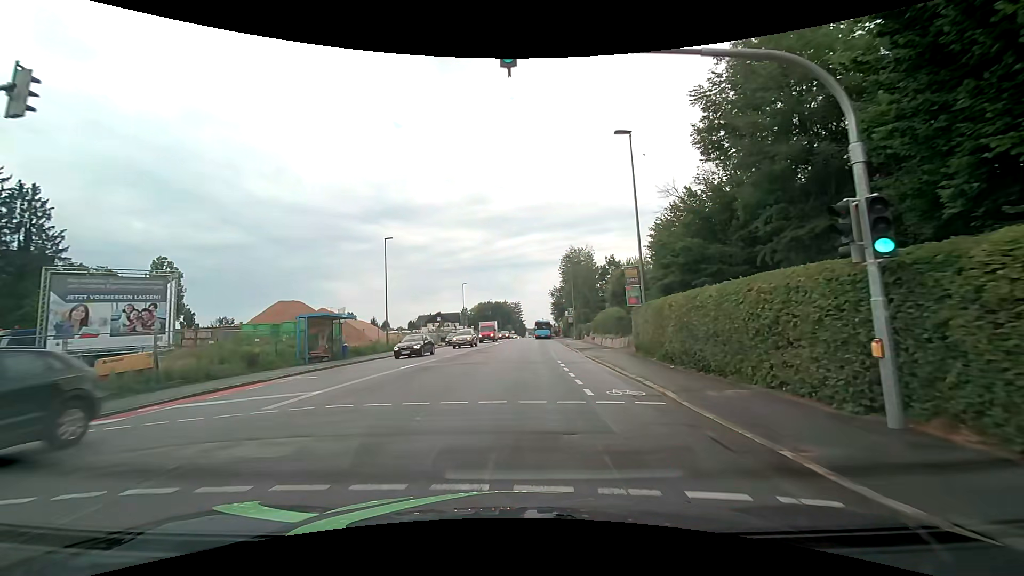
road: tertiary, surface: asphalt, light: Day
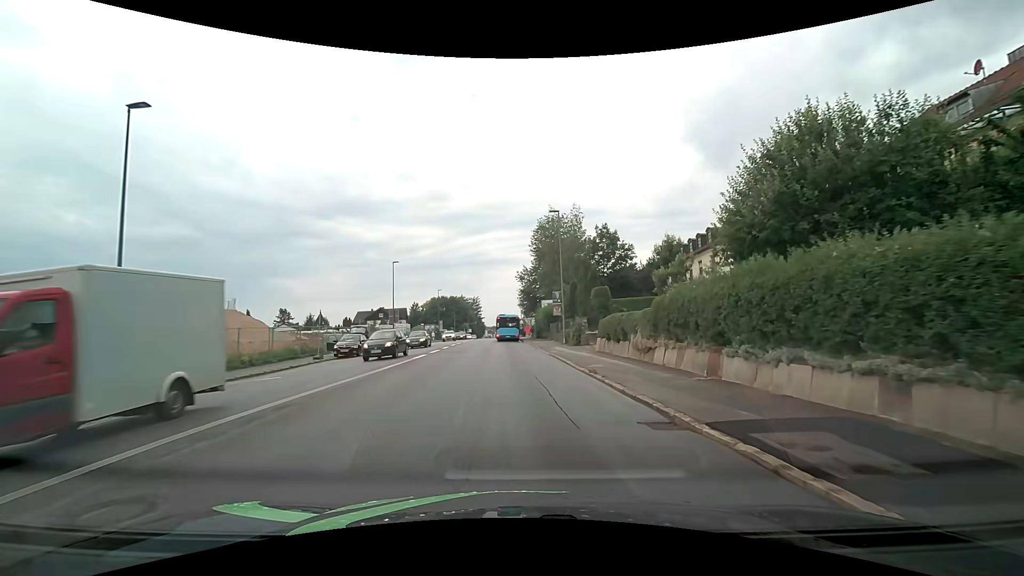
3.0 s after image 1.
(+0.8, +26.6) m; +5°
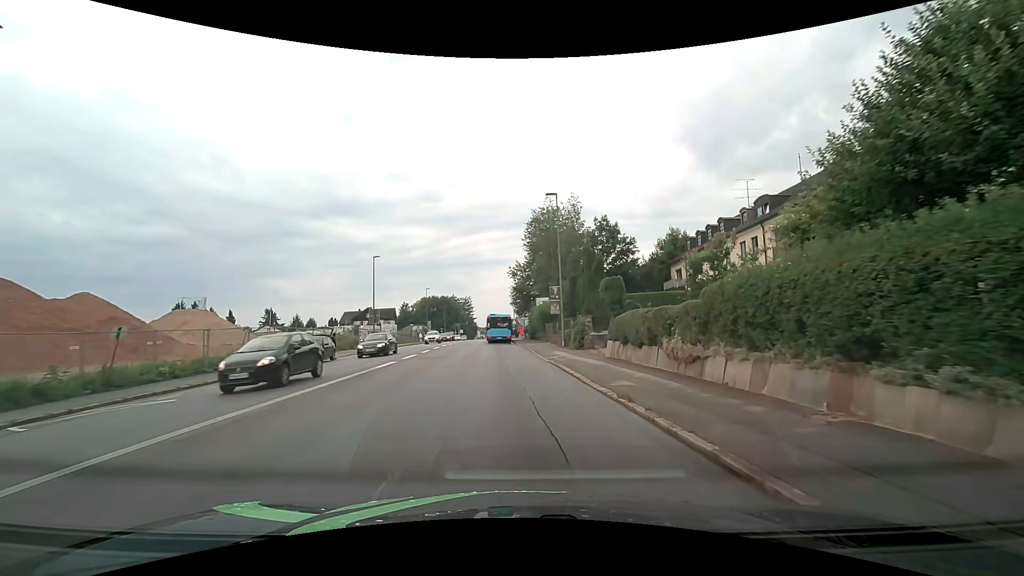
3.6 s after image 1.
(0.0, +5.1) m; +1°
(0, +10) (0, +20) (-1, +30) (-1, +40) (-2, +50) (-2, +60) (-3, +70) (-3, +80) (-4, +90) (-4, +100) m
